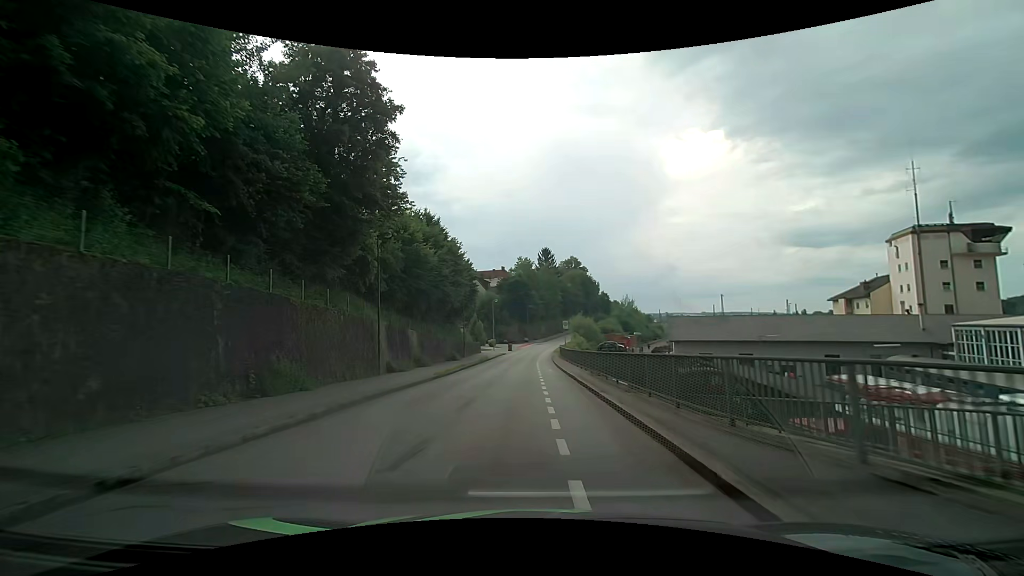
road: residential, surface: asphalt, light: Day
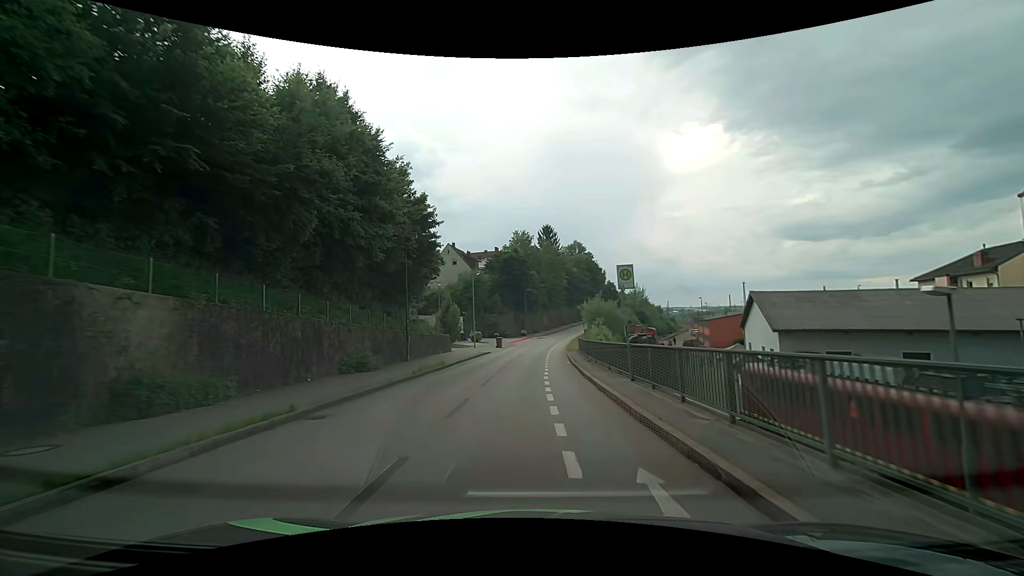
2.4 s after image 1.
(-0.1, +25.9) m; 0°
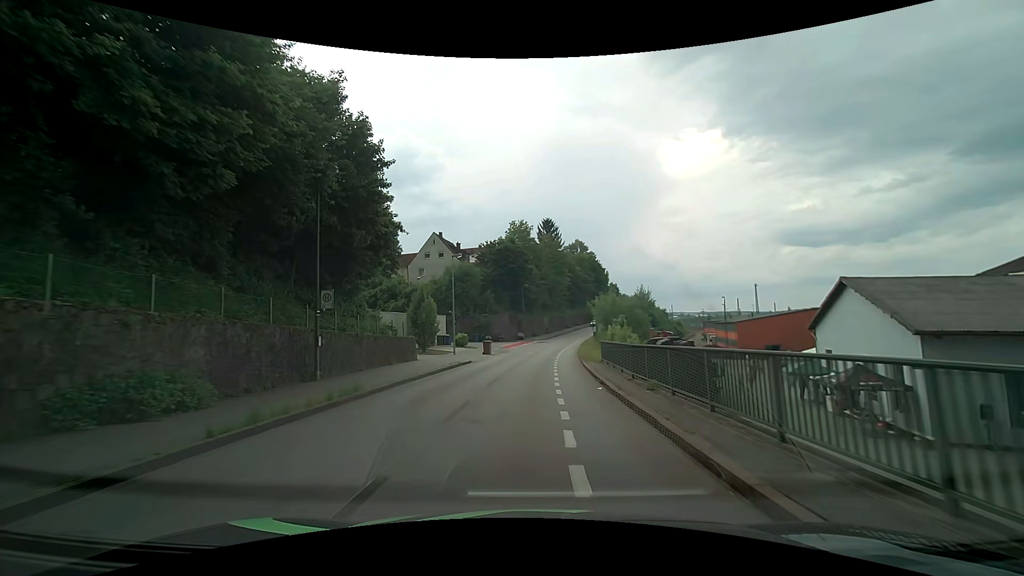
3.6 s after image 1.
(0.0, +12.7) m; 0°
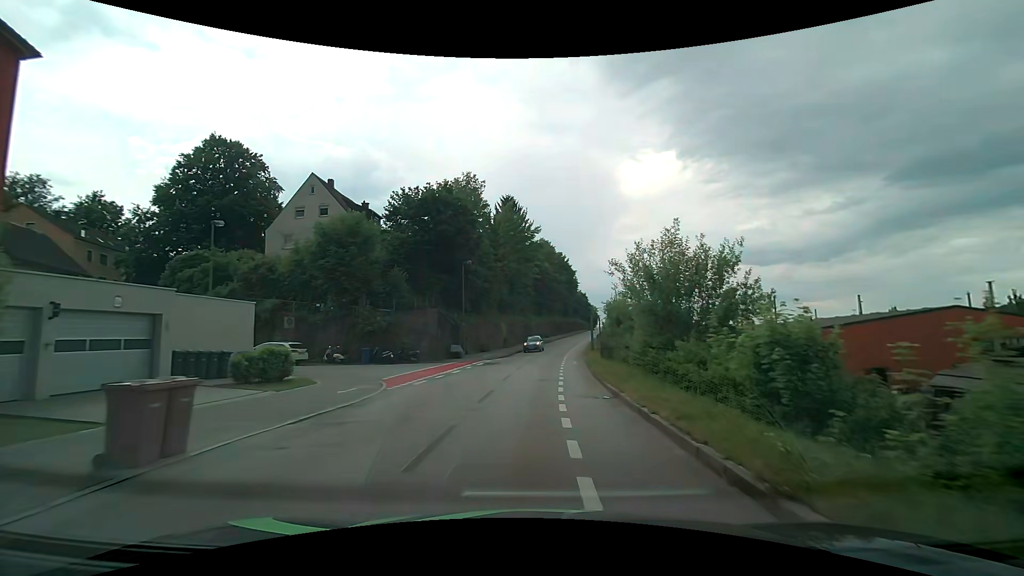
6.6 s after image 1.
(+1.2, +32.8) m; +5°
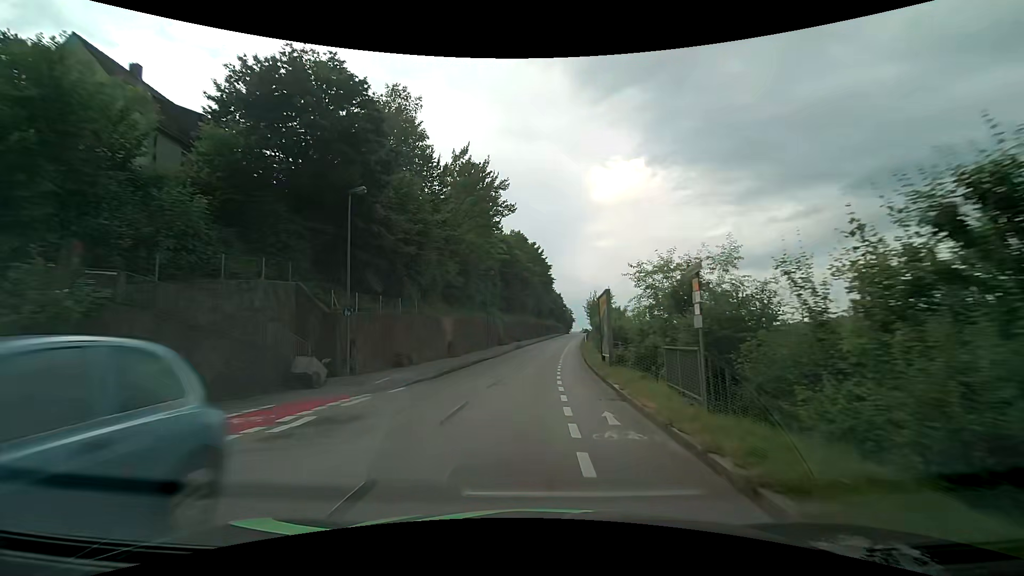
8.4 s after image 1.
(+0.8, +21.5) m; +4°
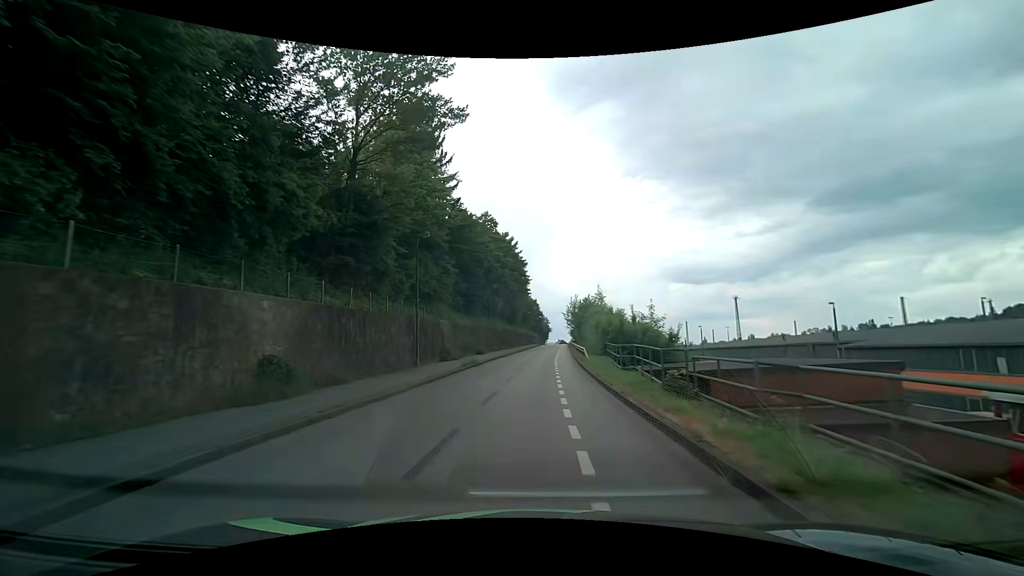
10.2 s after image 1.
(+0.6, +21.9) m; +3°
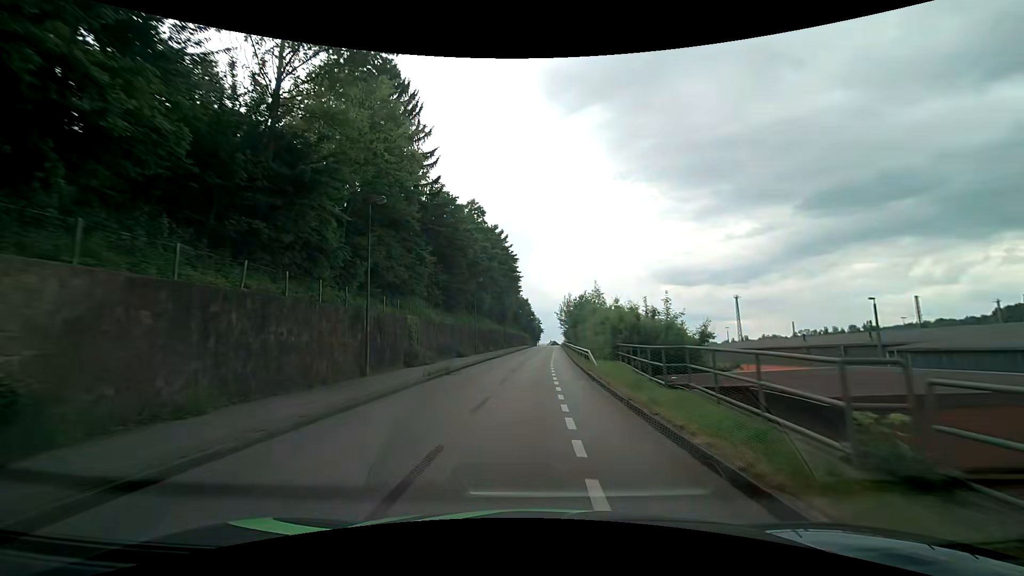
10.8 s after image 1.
(0.0, +7.3) m; +1°
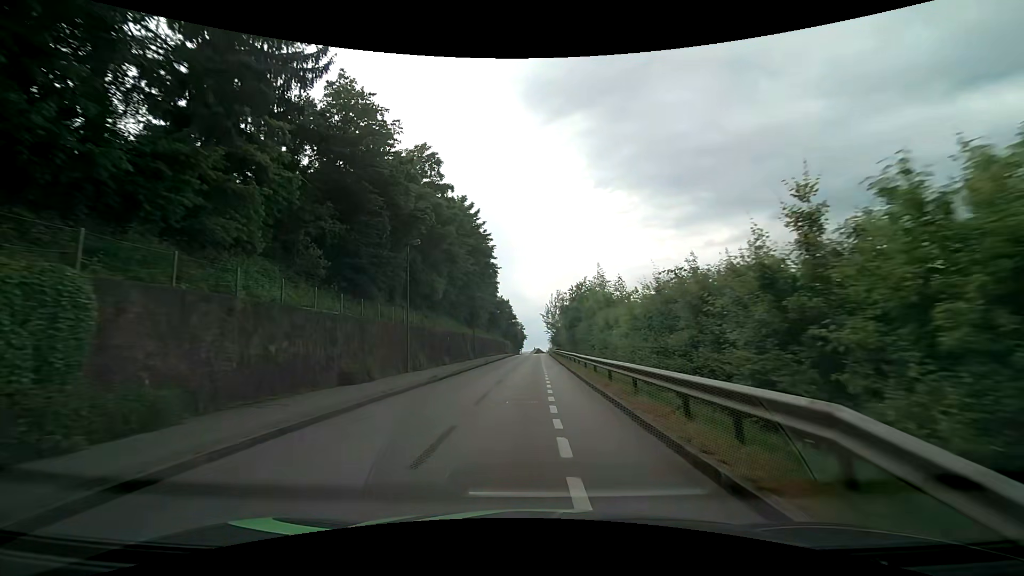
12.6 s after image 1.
(+0.4, +22.2) m; +2°
(0, +10) (0, +20) (0, +30) (0, +40) (0, +50) (+1, +60) (+1, +70) (+1, +80) (+1, +90) (+2, +100) m
